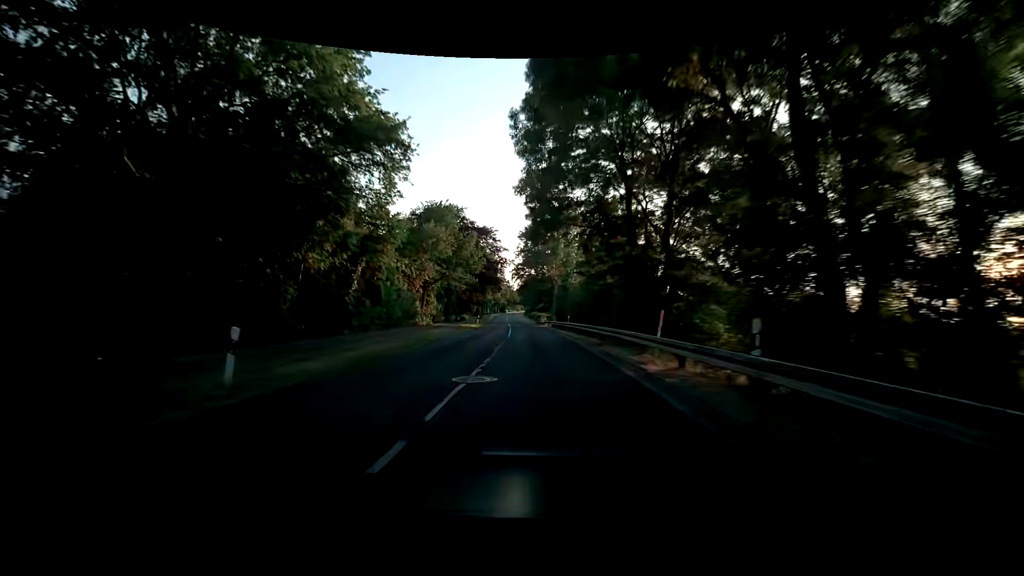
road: secondary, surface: asphalt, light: Day
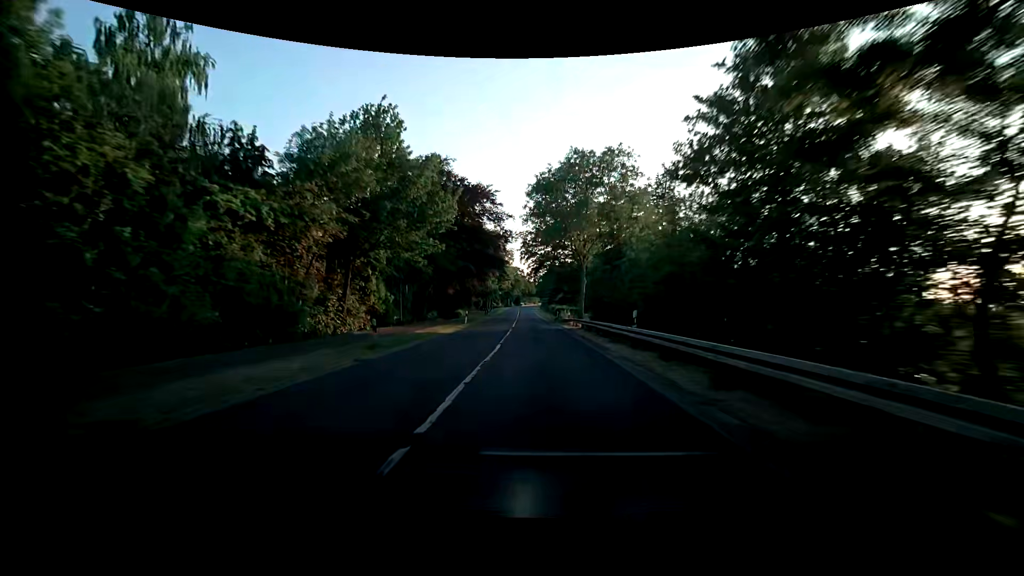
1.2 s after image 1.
(-0.5, +22.6) m; -2°
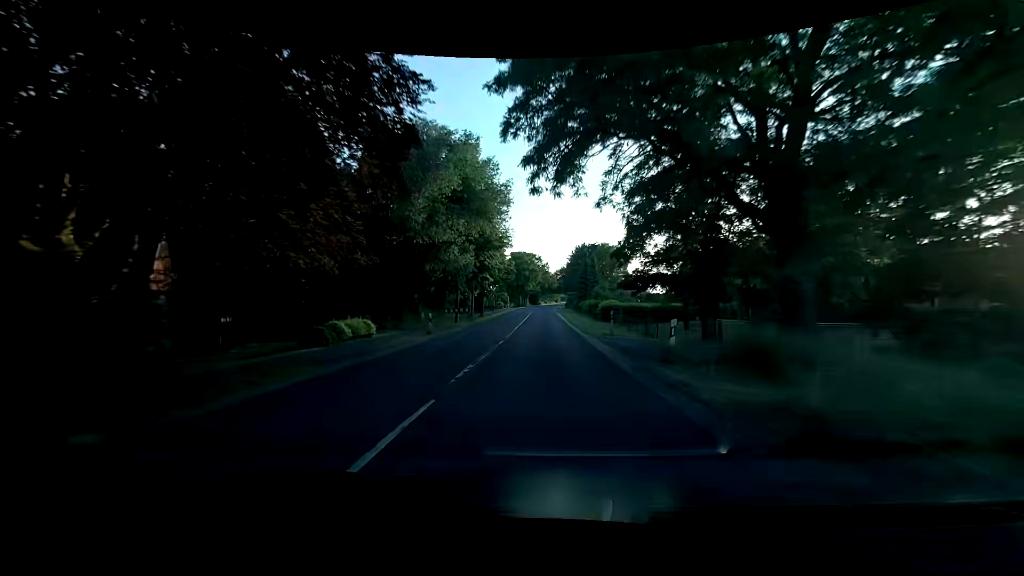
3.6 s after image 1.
(-1.2, +45.4) m; -3°
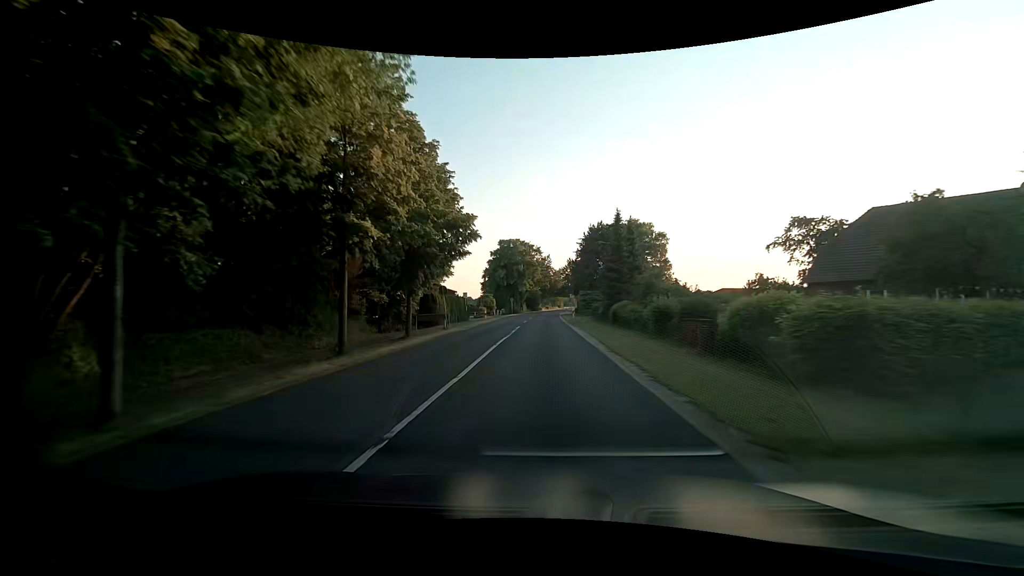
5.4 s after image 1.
(+0.1, +34.0) m; 0°
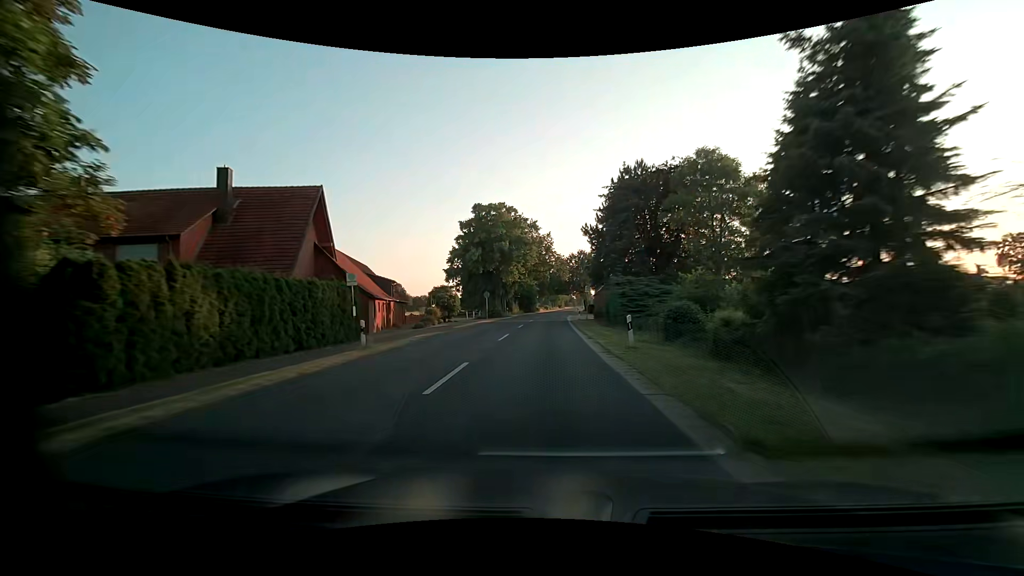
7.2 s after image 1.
(-0.1, +33.7) m; 0°
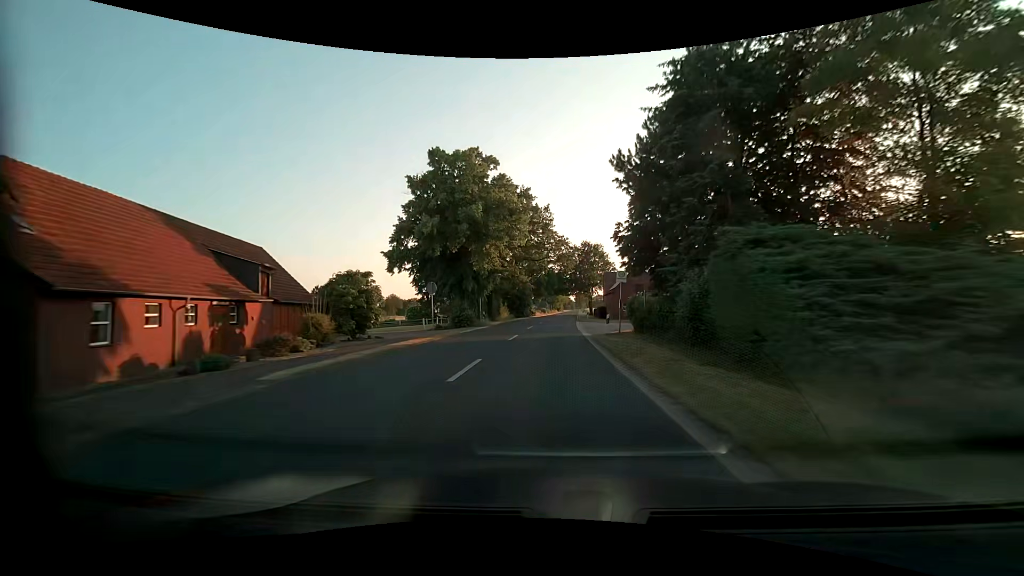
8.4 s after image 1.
(+0.1, +22.4) m; 0°
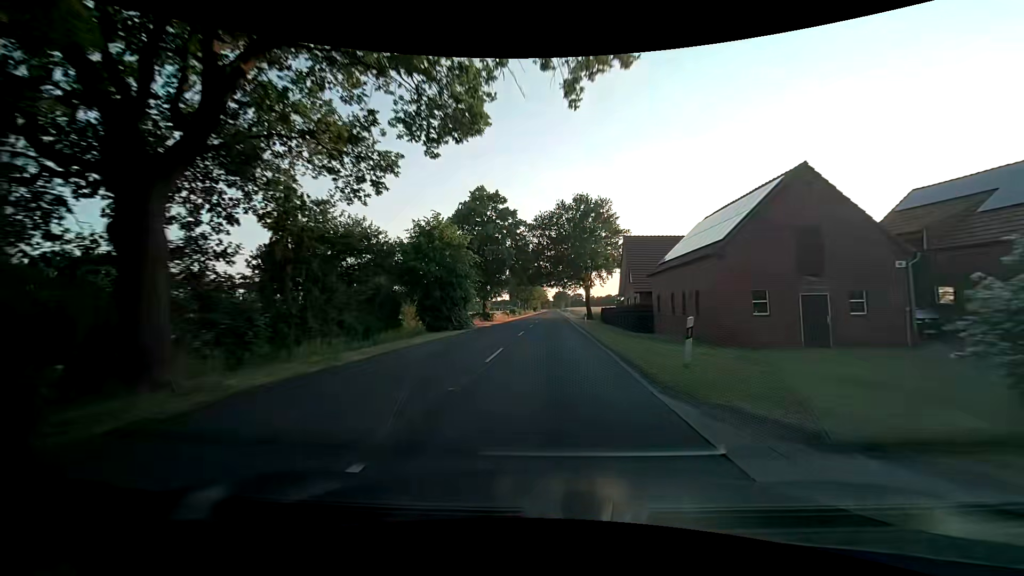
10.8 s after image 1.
(+1.2, +45.0) m; +3°
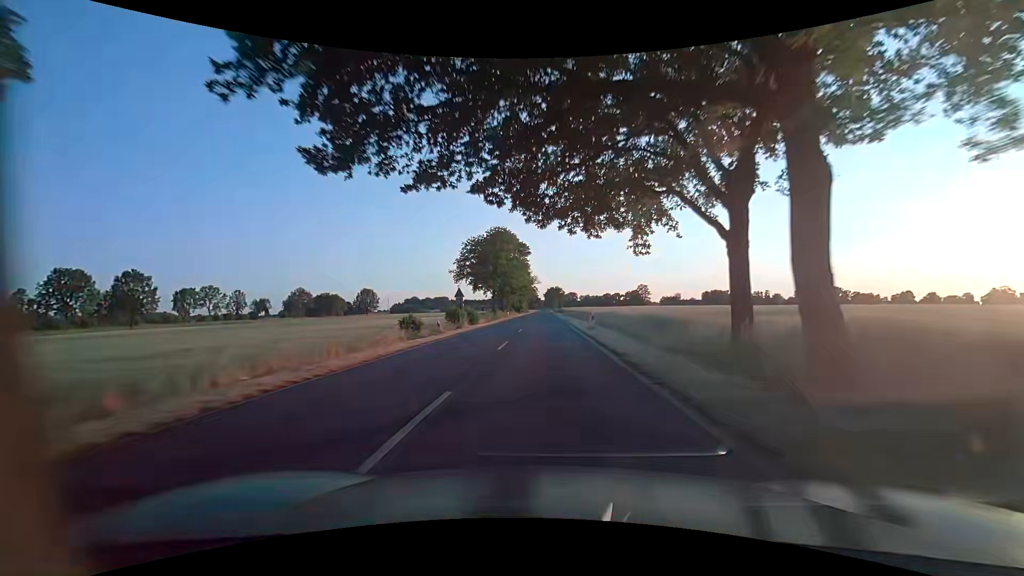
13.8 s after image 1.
(+0.6, +56.5) m; +1°
(0, +10) (0, +20) (0, +30) (0, +40) (0, +50) (0, +60) (0, +70) (0, +80) (0, +90) (0, +100) m
